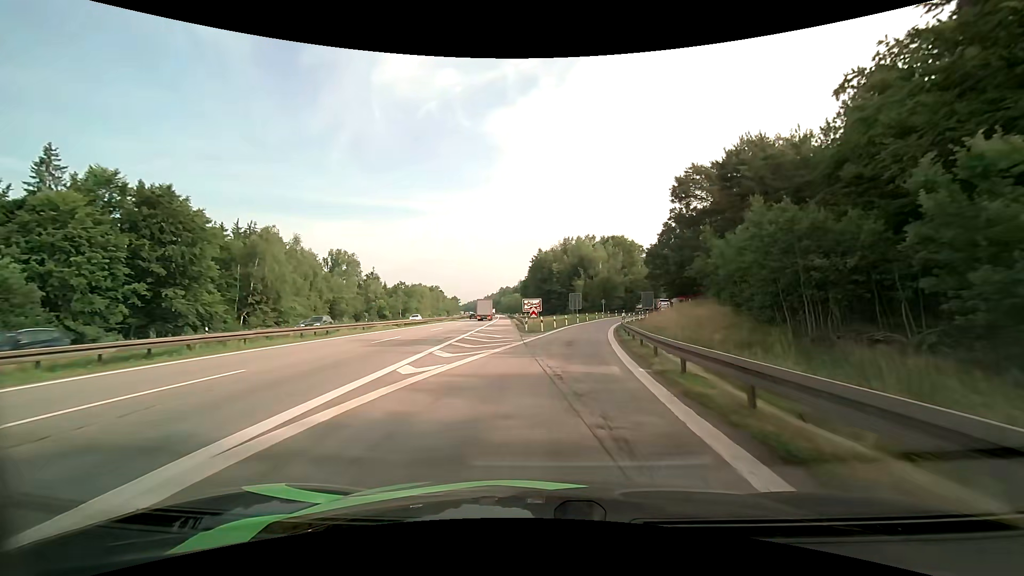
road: motorway_link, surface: asphalt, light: Day
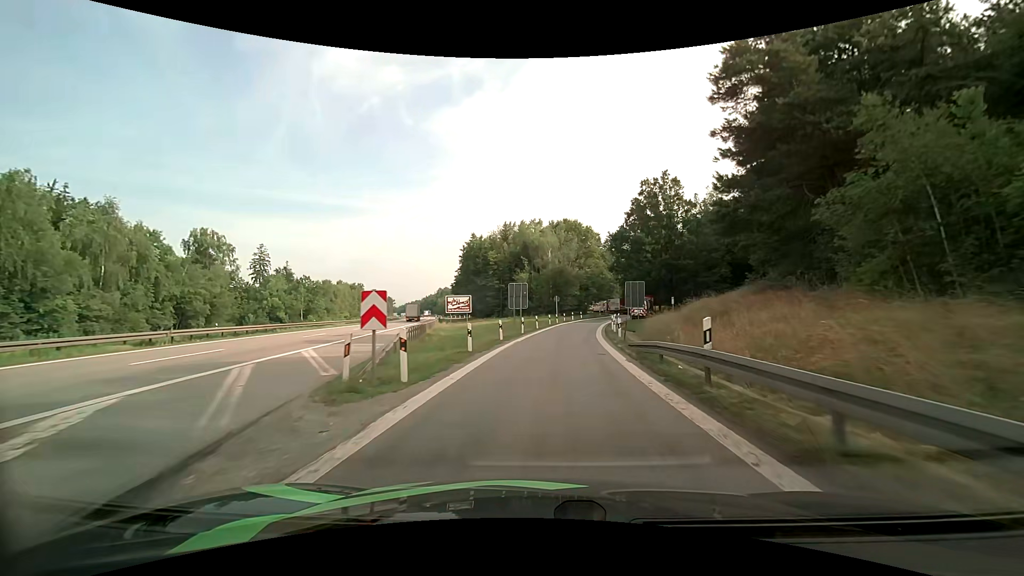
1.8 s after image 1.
(+1.6, +25.5) m; +7°
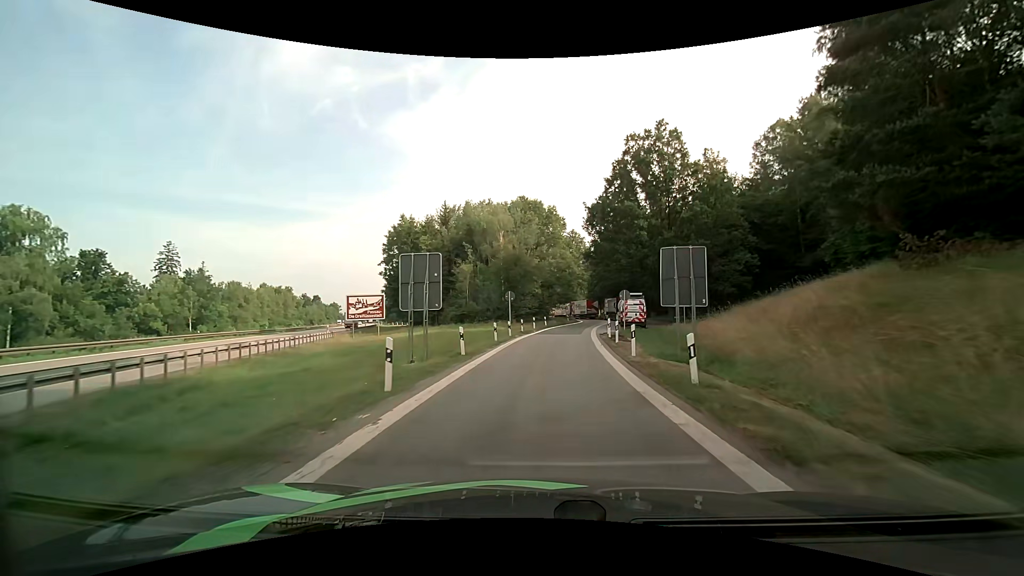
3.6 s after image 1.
(+0.9, +22.2) m; +4°
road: service
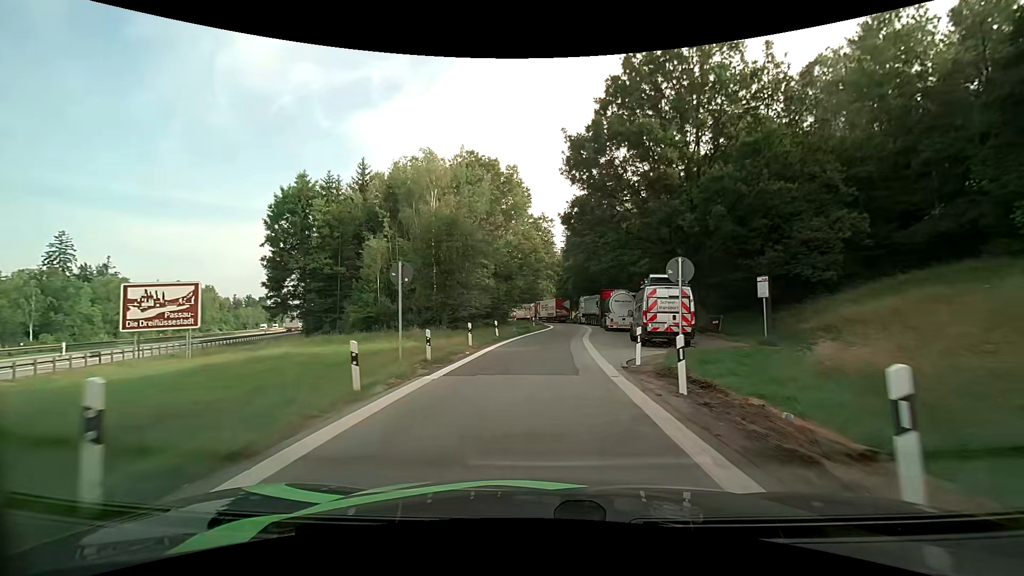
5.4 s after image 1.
(+1.0, +21.1) m; +5°
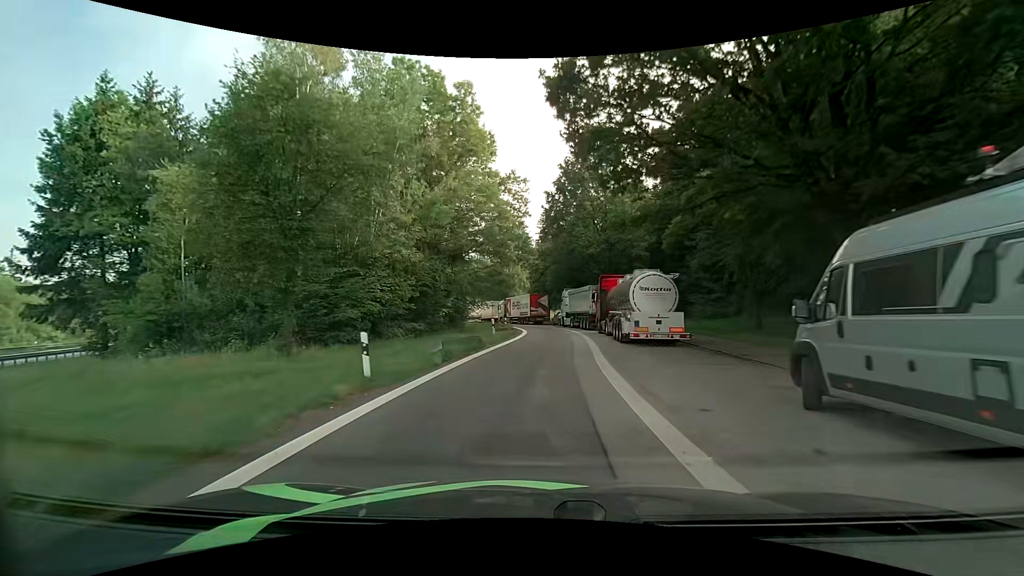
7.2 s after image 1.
(+0.5, +18.4) m; +4°
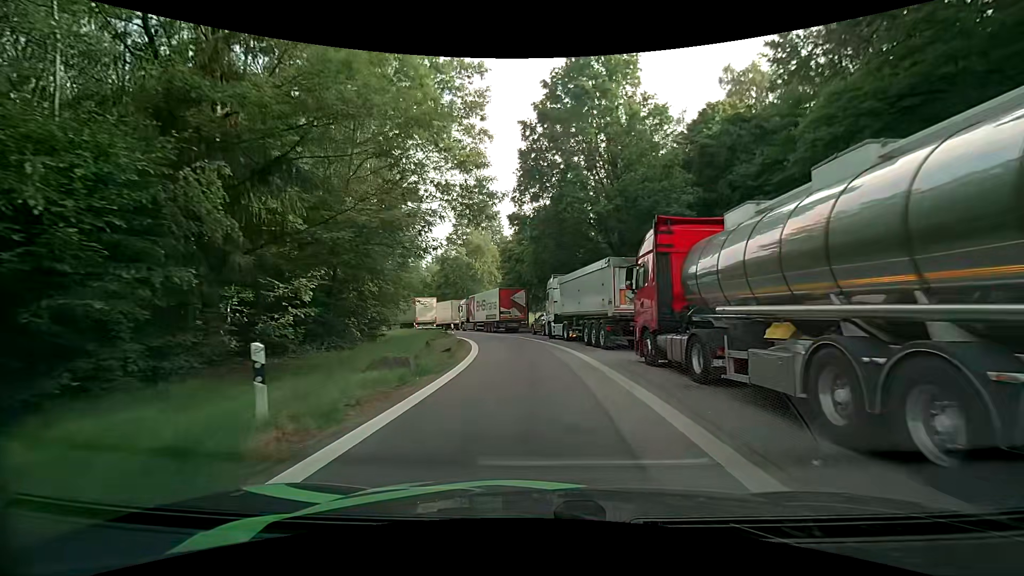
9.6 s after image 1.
(+0.2, +20.7) m; +2°
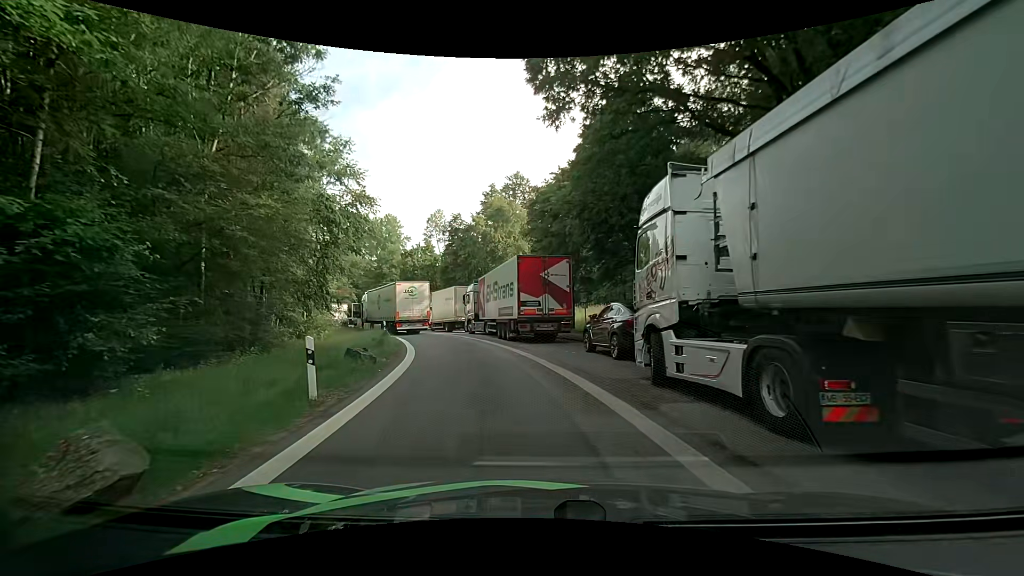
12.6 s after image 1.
(-0.7, +21.5) m; -6°
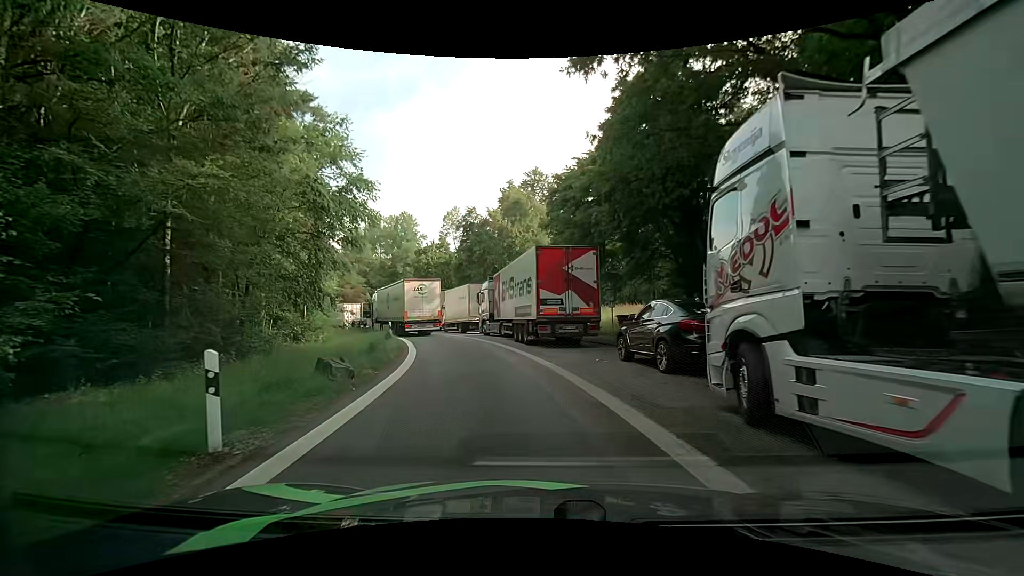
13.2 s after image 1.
(0.0, +3.1) m; -2°
